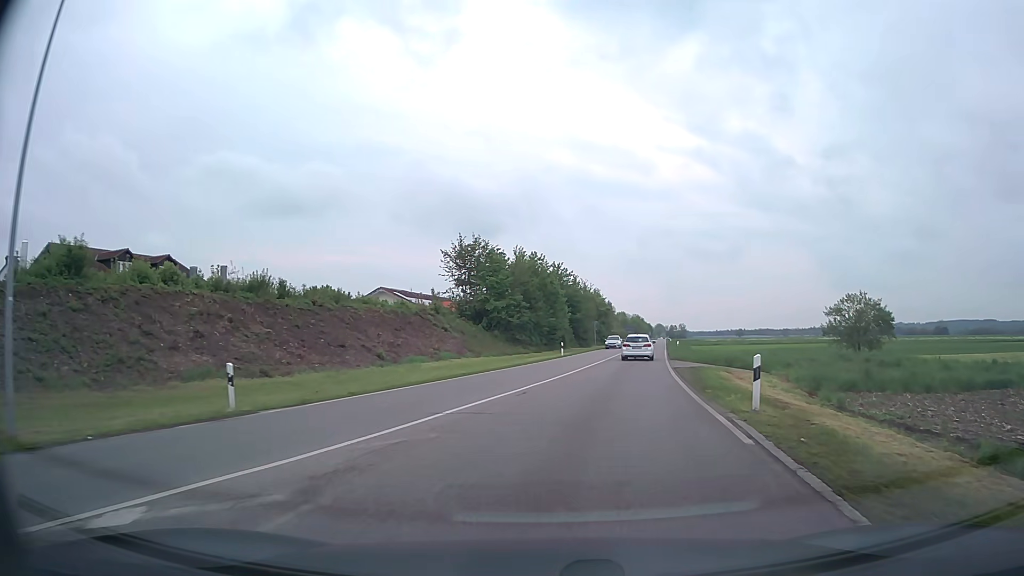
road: secondary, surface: asphalt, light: Day
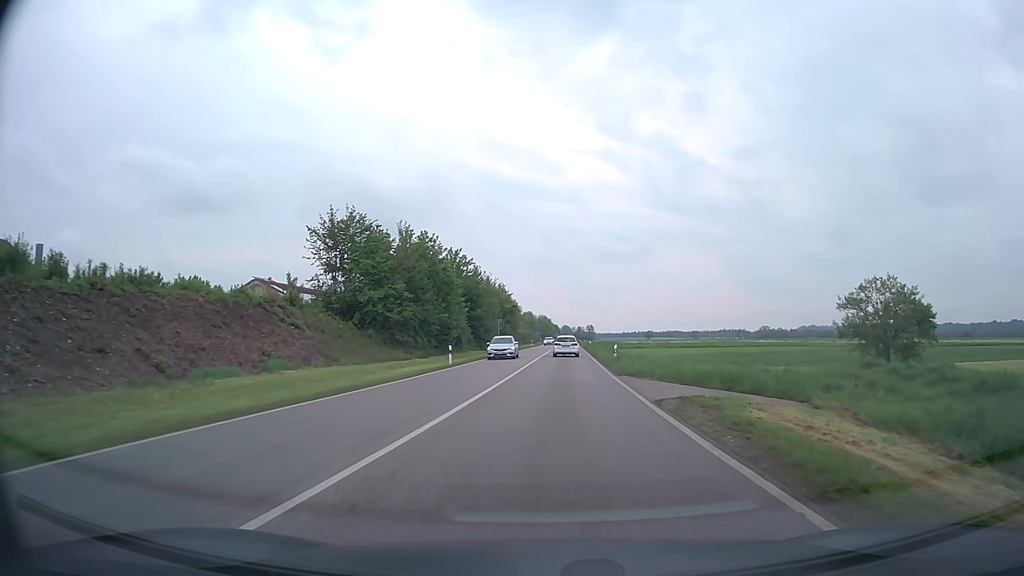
(+1.1, +15.5) m; +8°
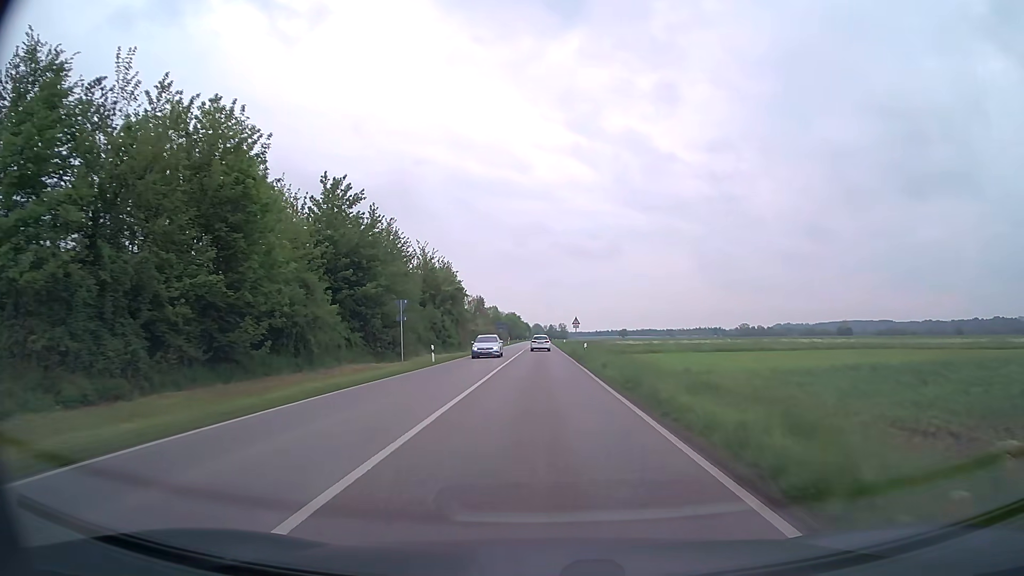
(+1.3, +37.1) m; +3°
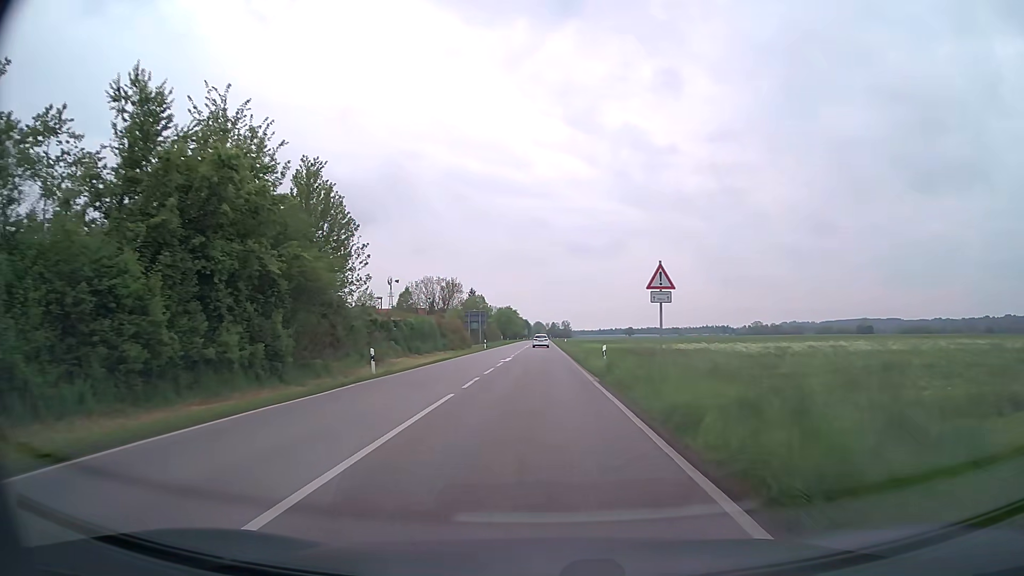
(+0.1, +52.0) m; 0°
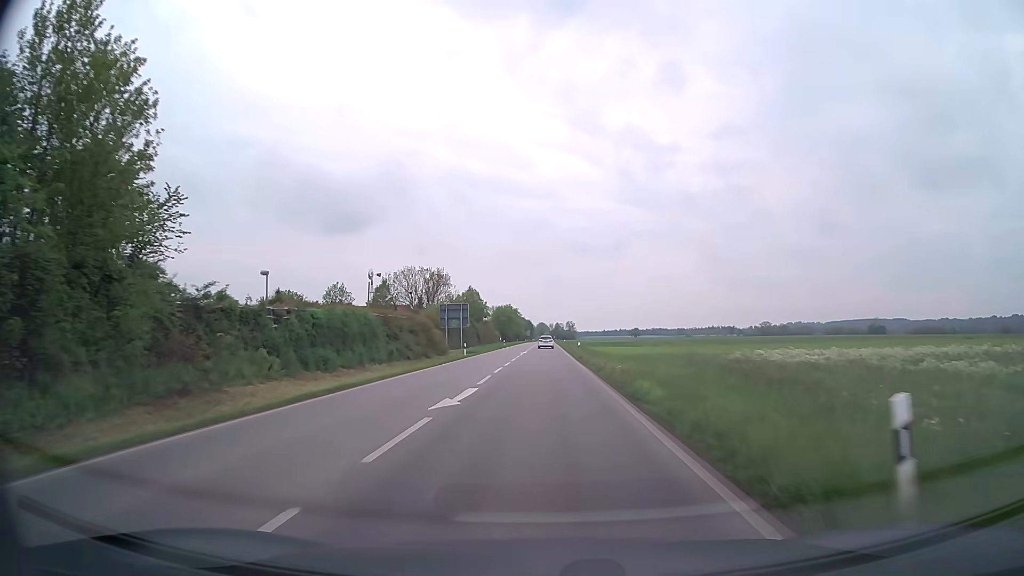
(-0.1, +22.2) m; 0°
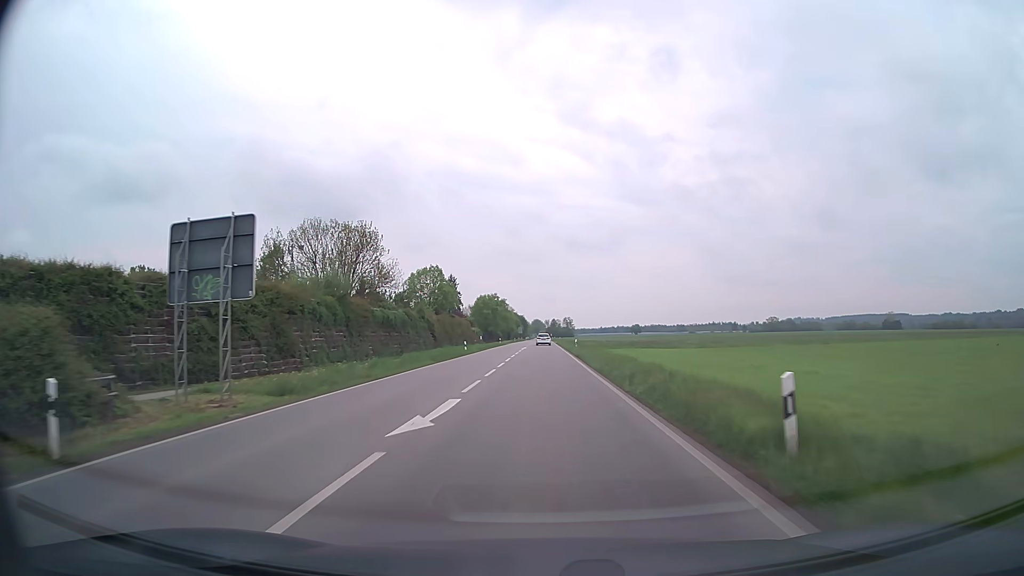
(+0.1, +45.9) m; 0°
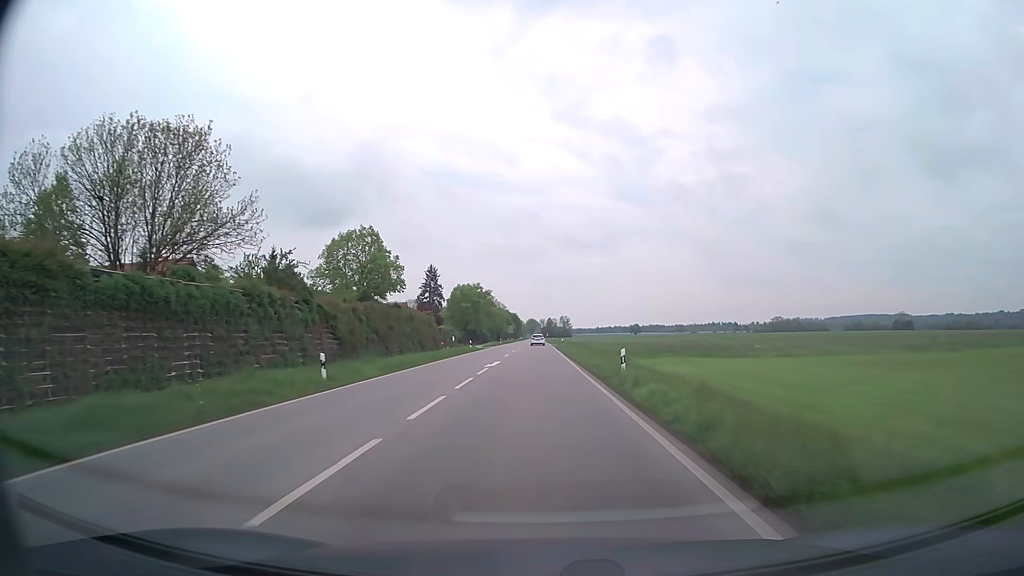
(+0.1, +35.2) m; 0°
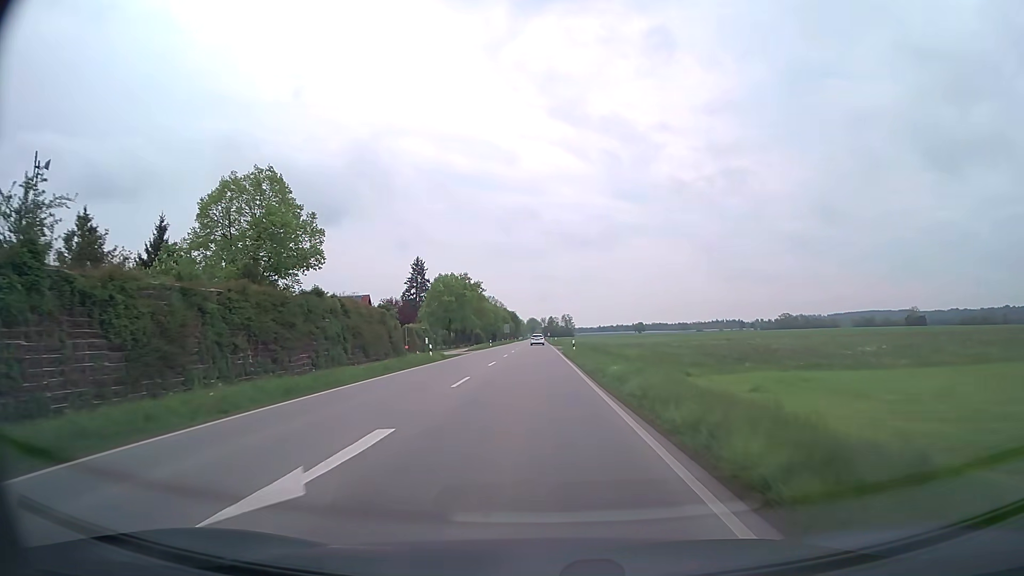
(0.0, +23.6) m; 0°
(0, +10) (0, +20) (0, +30) (0, +40) (0, +50) (0, +60) (-1, +70) (-1, +80) (-1, +90) (-1, +100) m
